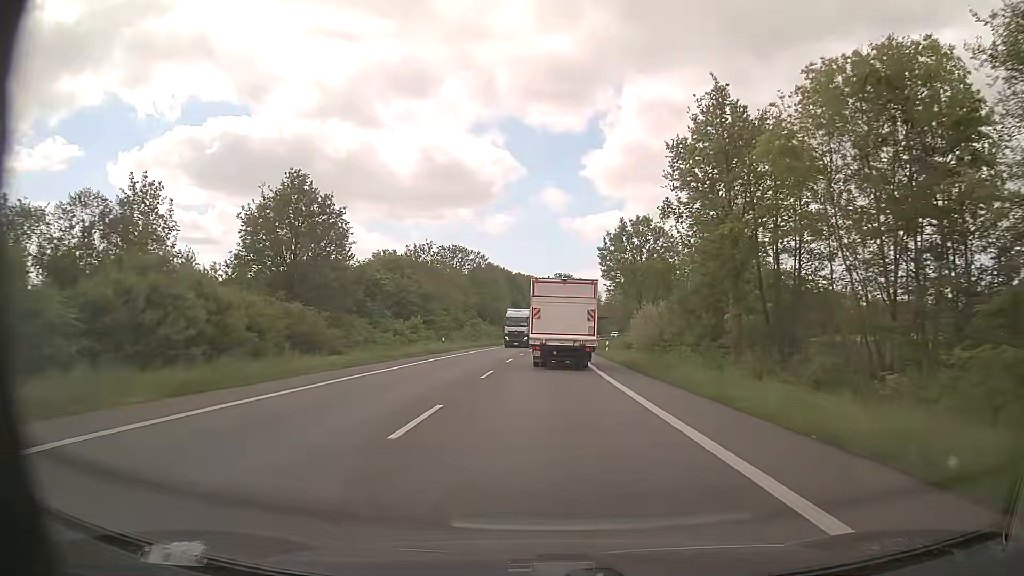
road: primary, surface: asphalt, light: Day
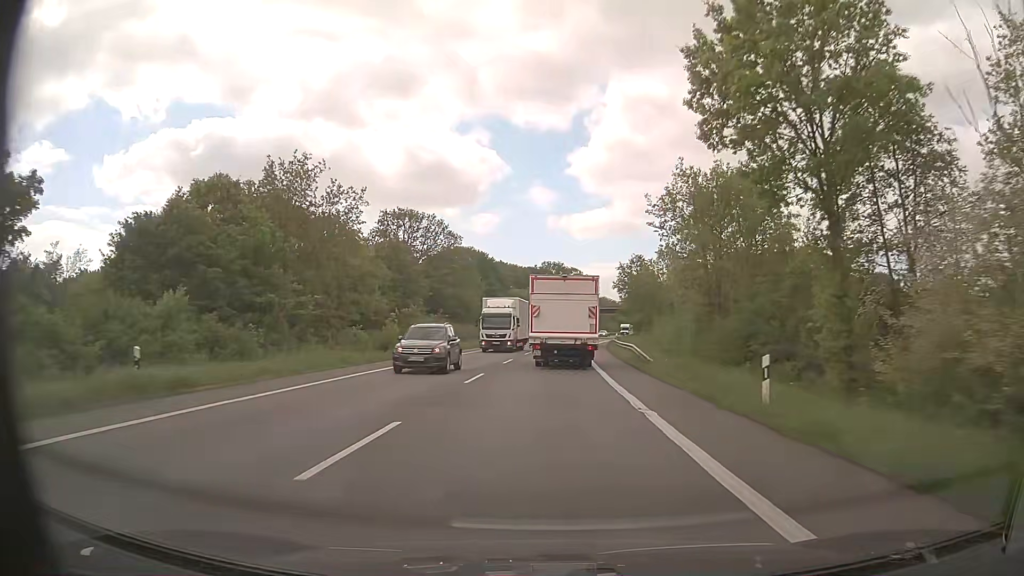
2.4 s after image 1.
(+0.3, +39.1) m; +1°
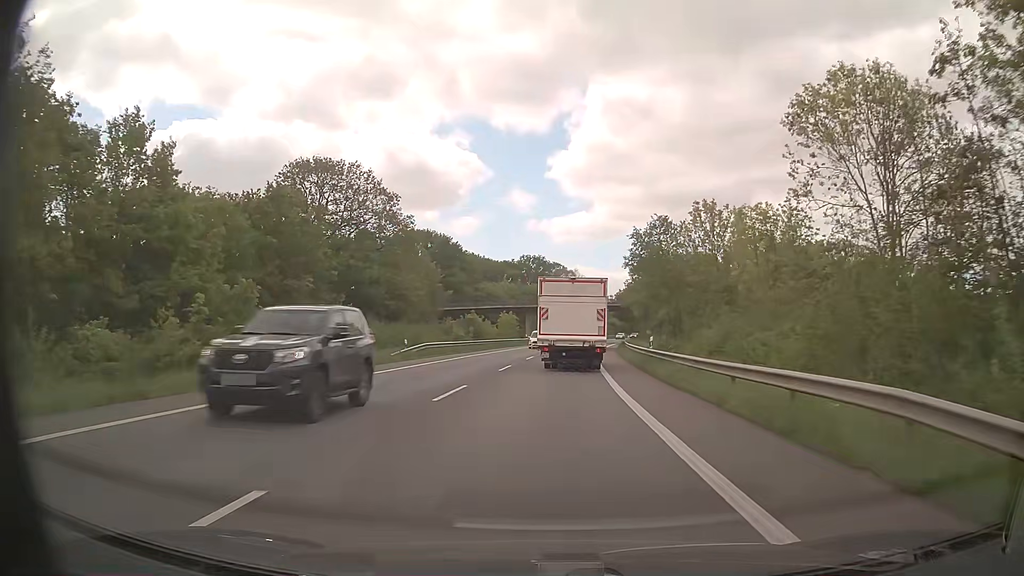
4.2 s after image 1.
(+0.4, +29.0) m; +2°
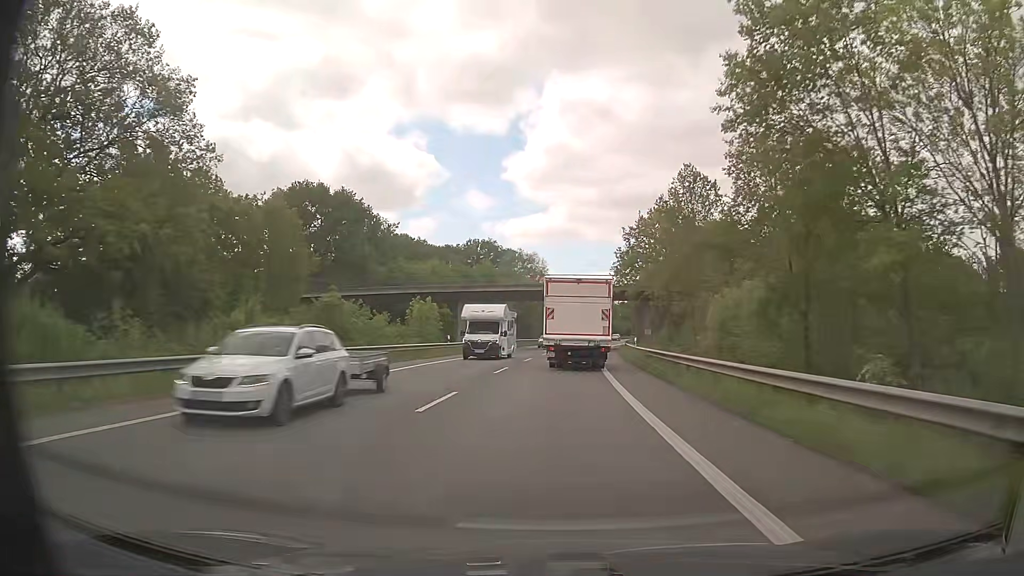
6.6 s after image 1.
(+1.1, +38.3) m; +4°
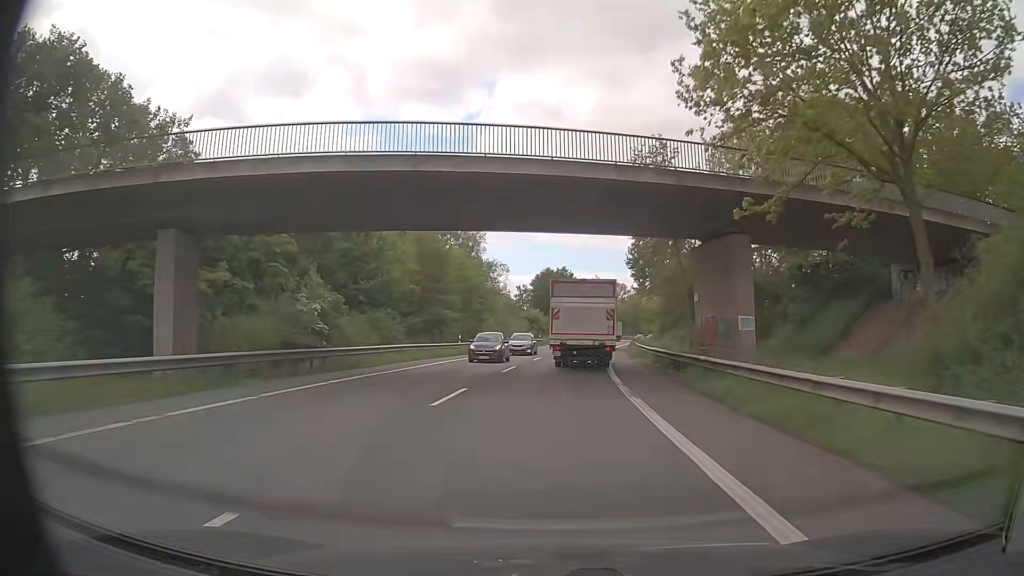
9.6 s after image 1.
(+1.8, +47.7) m; +4°
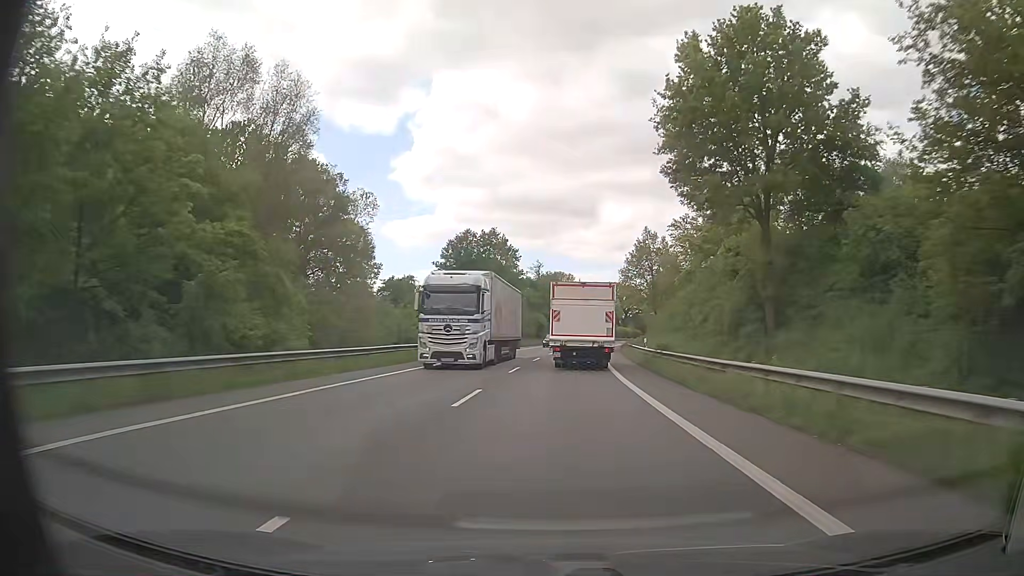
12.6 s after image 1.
(+2.1, +48.6) m; +6°
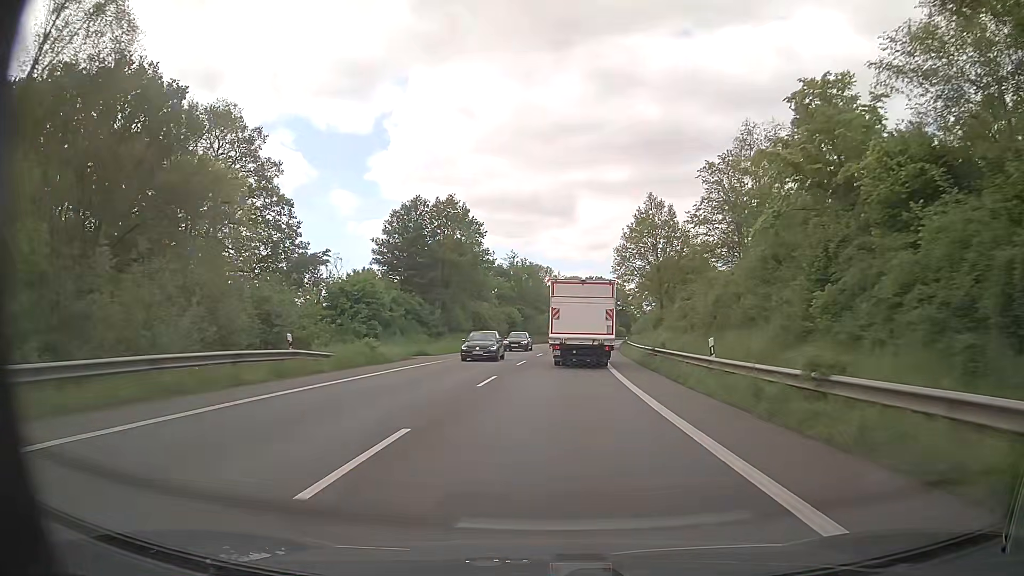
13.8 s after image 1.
(+0.3, +19.8) m; +2°
(0, +10) (0, +20) (+1, +30) (+1, +40) (+2, +50) (+3, +60) (+3, +70) (+5, +80) (+6, +90) (+7, +100) m
